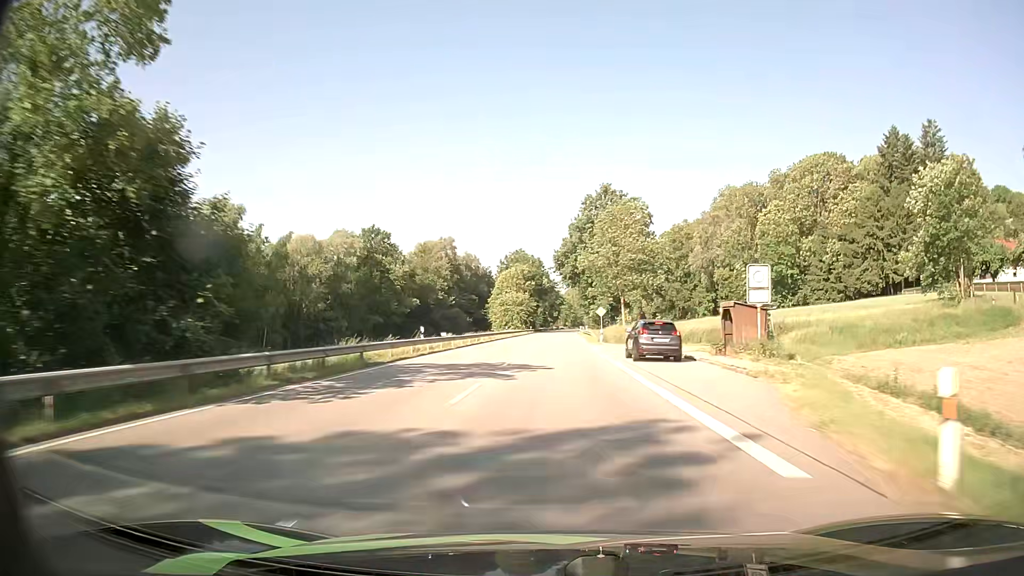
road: primary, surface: asphalt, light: Day
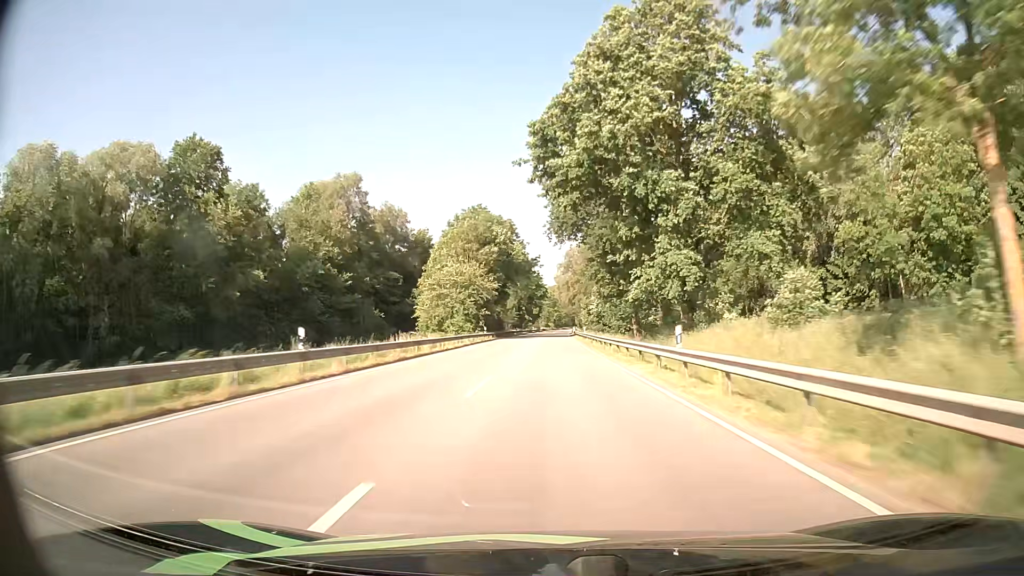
(+0.7, +66.1) m; +1°
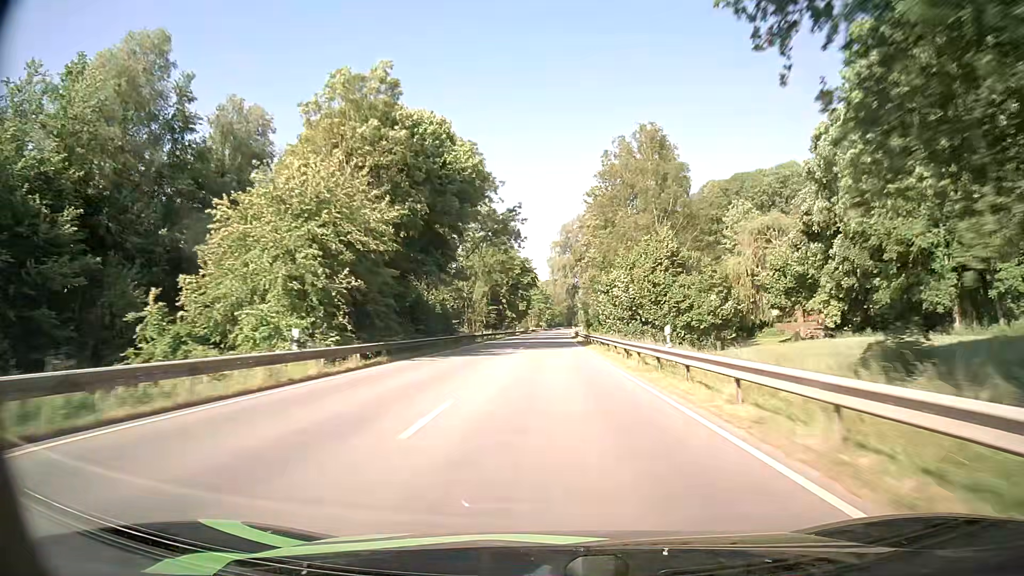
(+0.3, +49.7) m; 0°
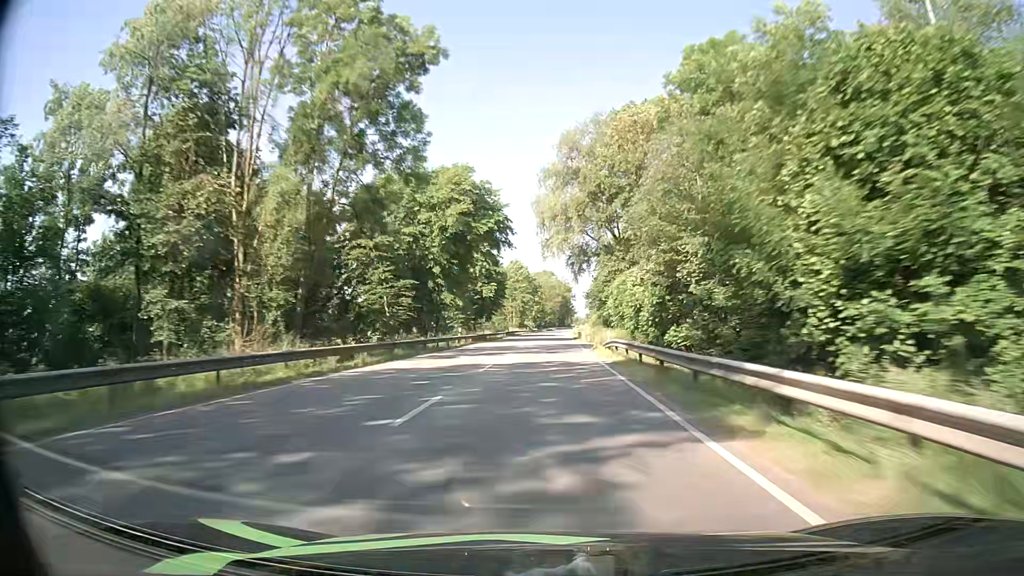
(+0.9, +66.5) m; +1°
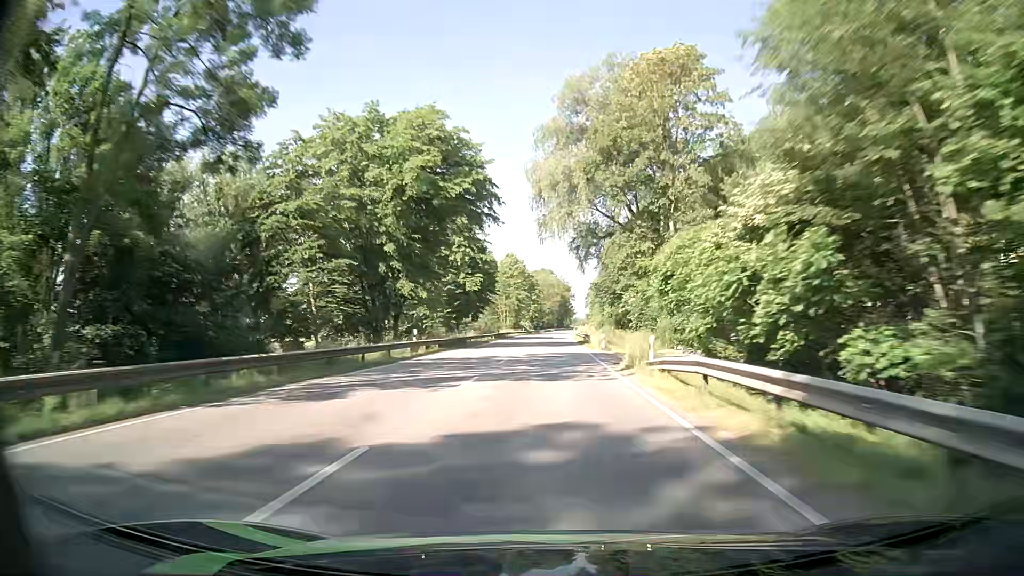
(-0.1, +16.7) m; 0°
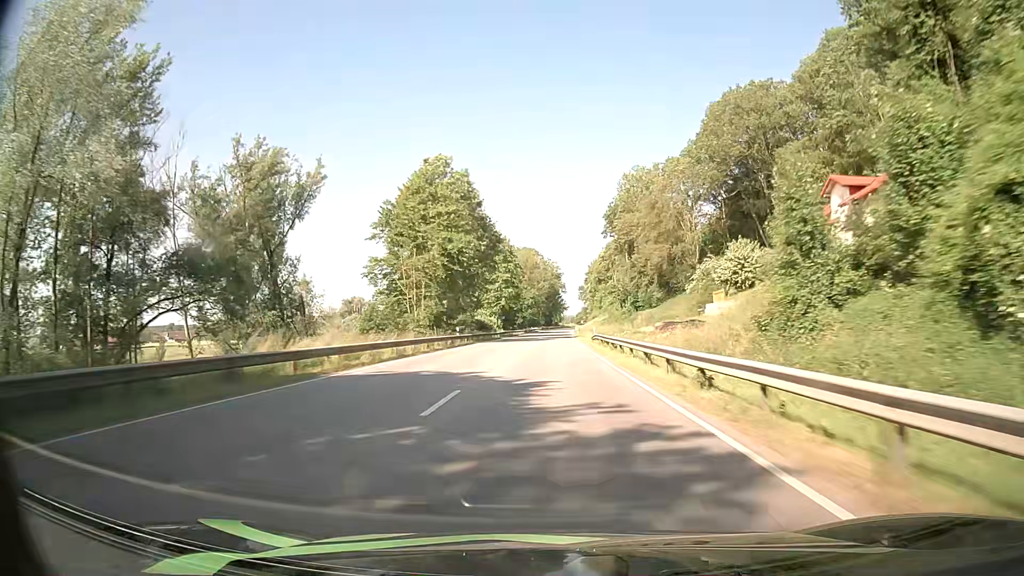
(+0.5, +83.3) m; +1°
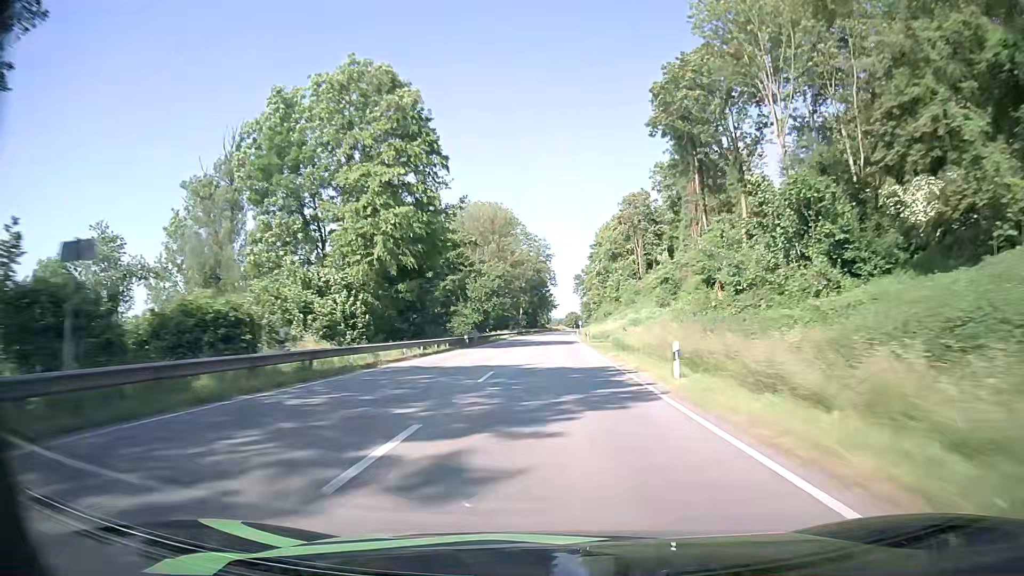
(+0.7, +83.3) m; +1°
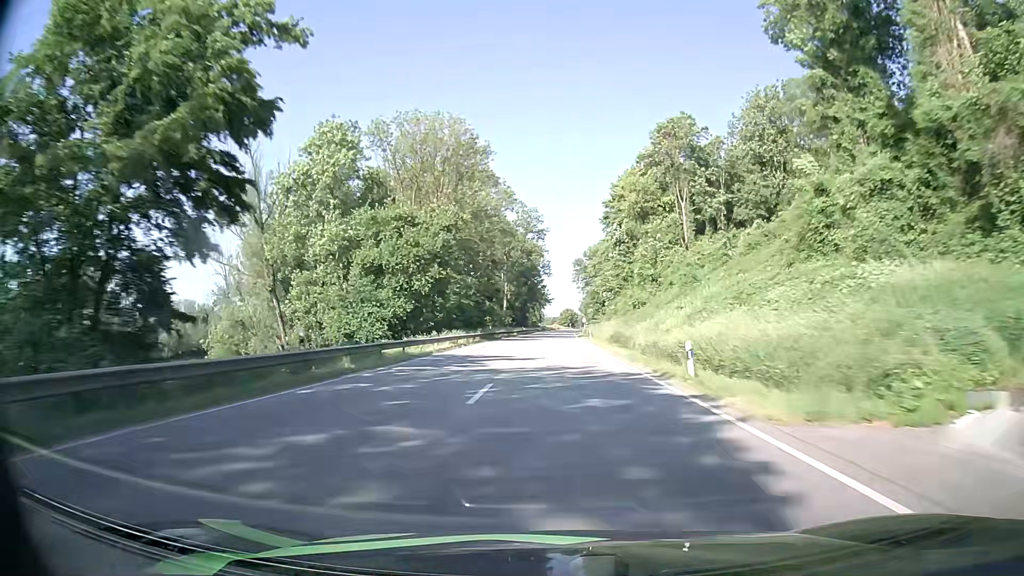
(+0.1, +49.8) m; 0°
(0, +10) (0, +20) (0, +30) (0, +40) (+1, +50) (+1, +60) (+1, +70) (+2, +80) (+2, +90) (+2, +100) m
